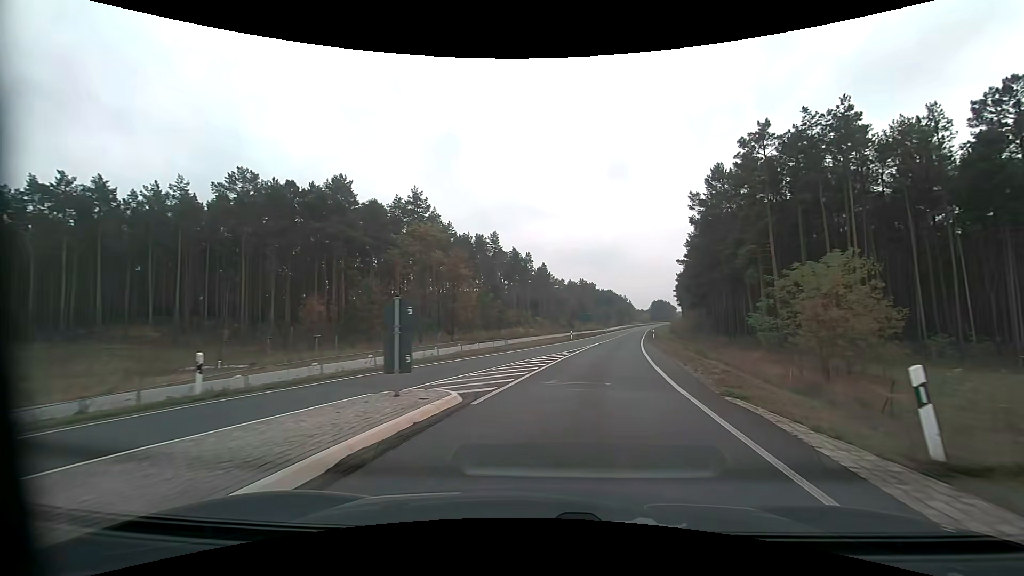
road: primary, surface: asphalt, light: Day
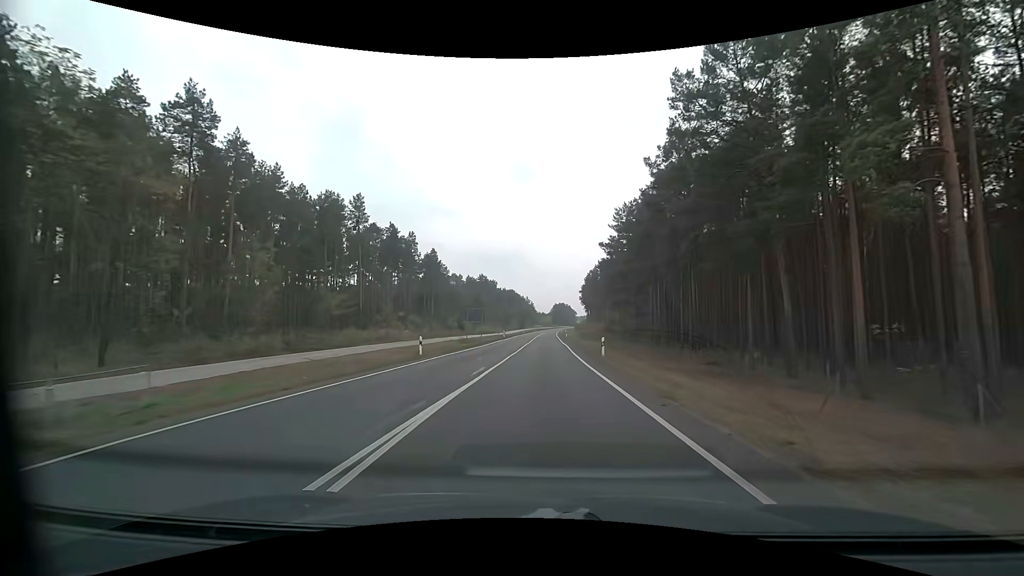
(+4.8, +34.6) m; +11°
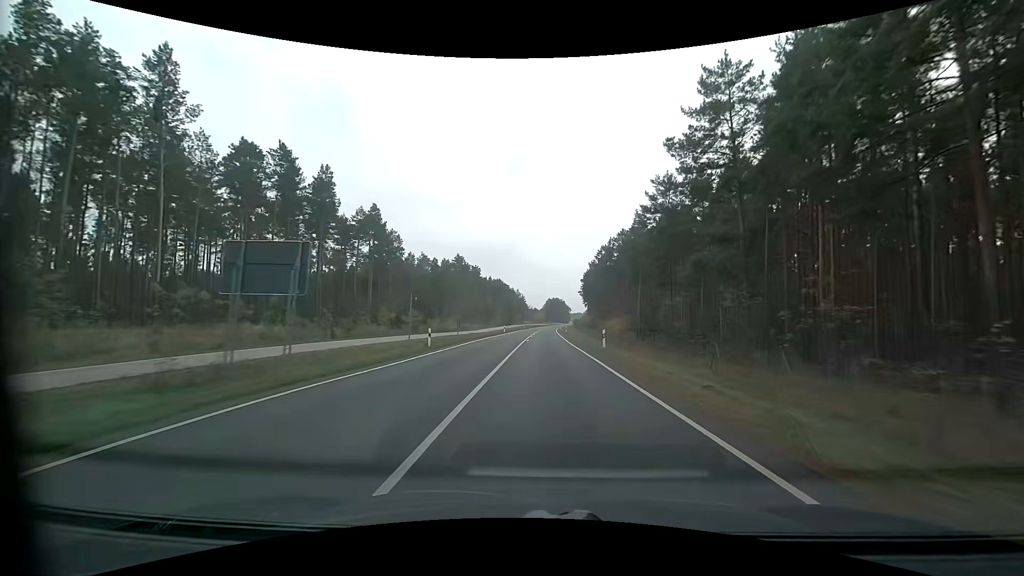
(+0.3, +49.8) m; +1°
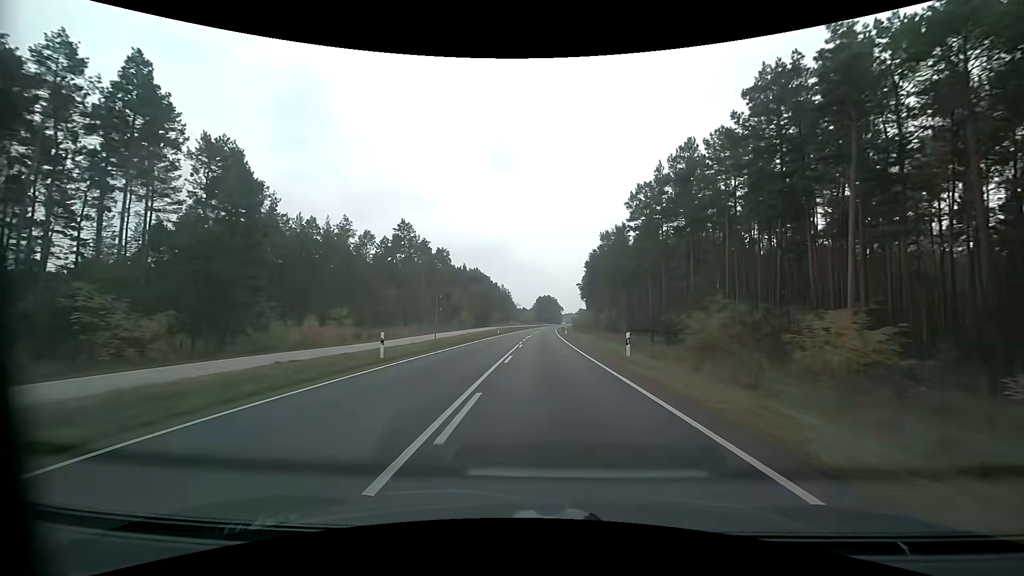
(+0.7, +58.0) m; +1°
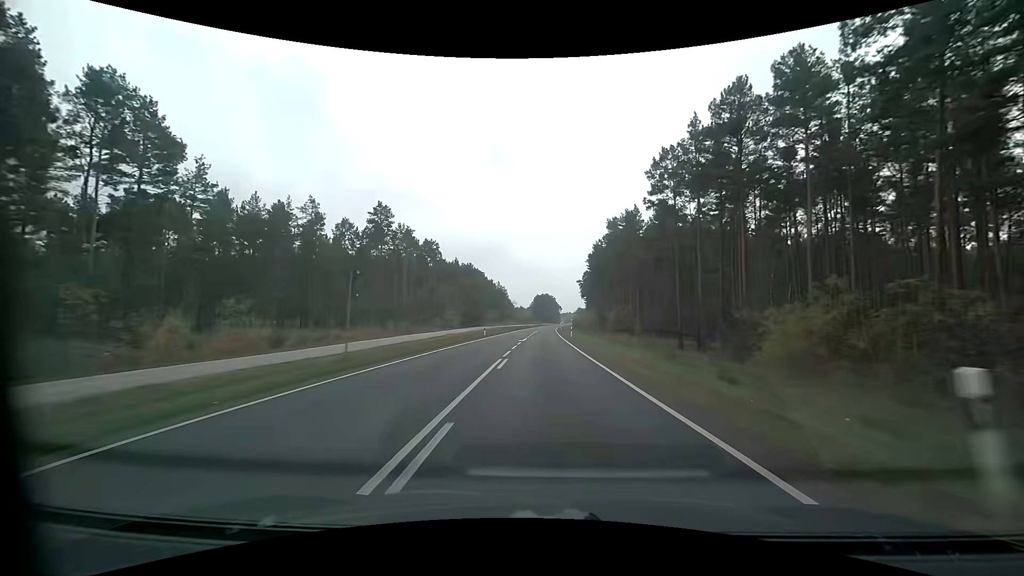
(0.0, +15.0) m; 0°
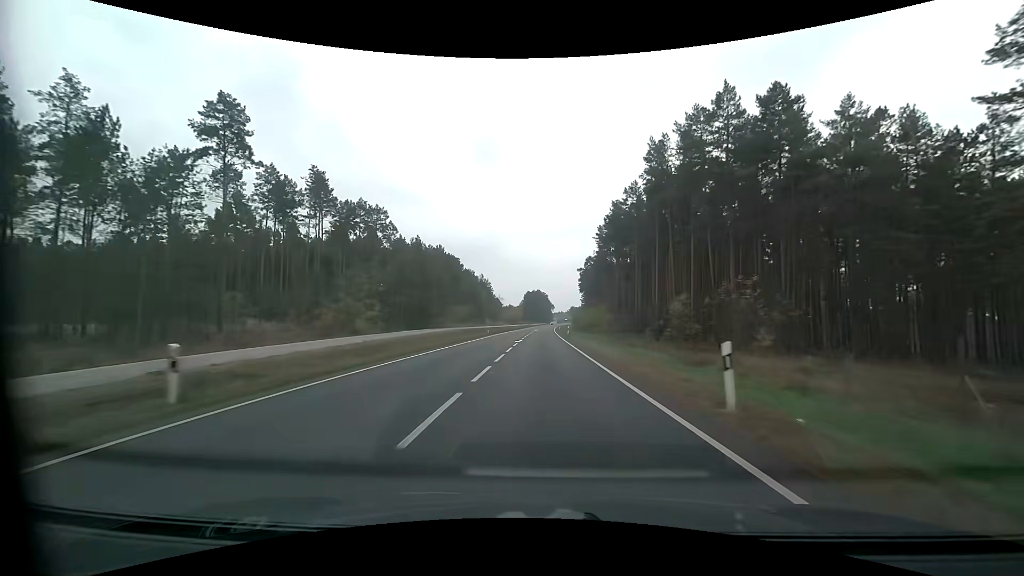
(+0.3, +45.7) m; +1°
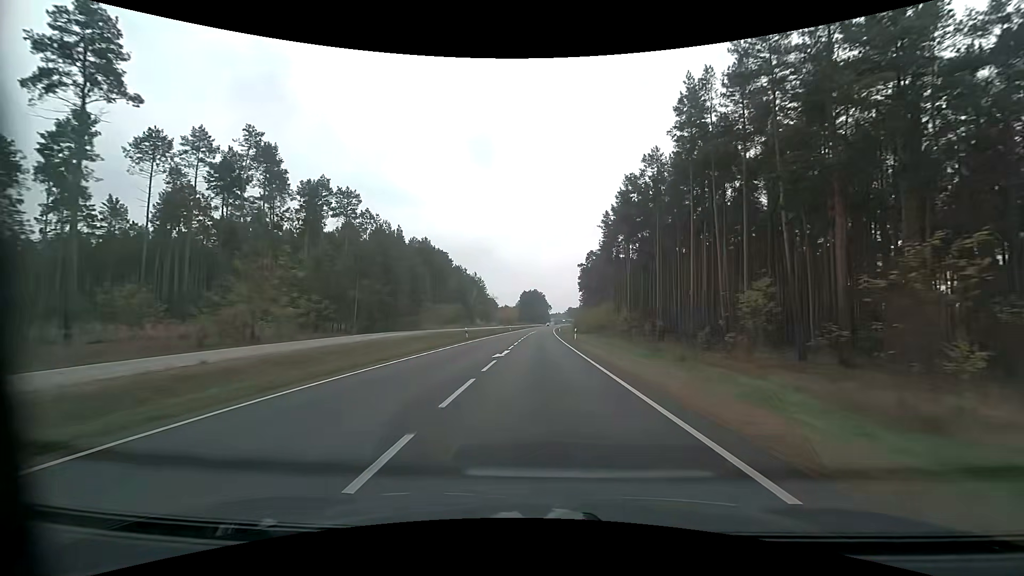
(0.0, +15.4) m; 0°
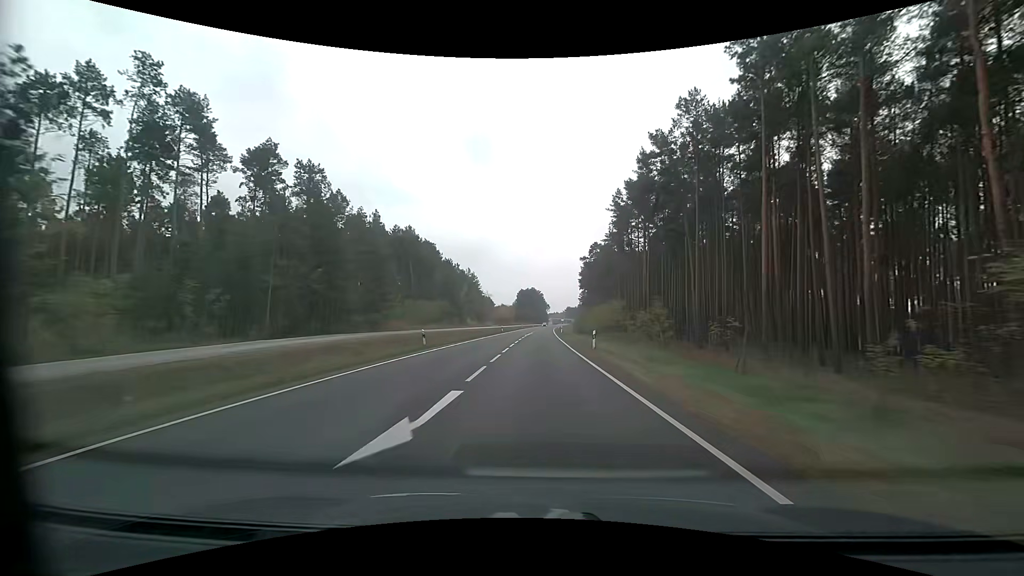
(0.0, +15.5) m; 0°
(0, +10) (0, +20) (0, +30) (0, +40) (0, +50) (0, +60) (0, +70) (+1, +80) (+1, +90) (+1, +100) m
